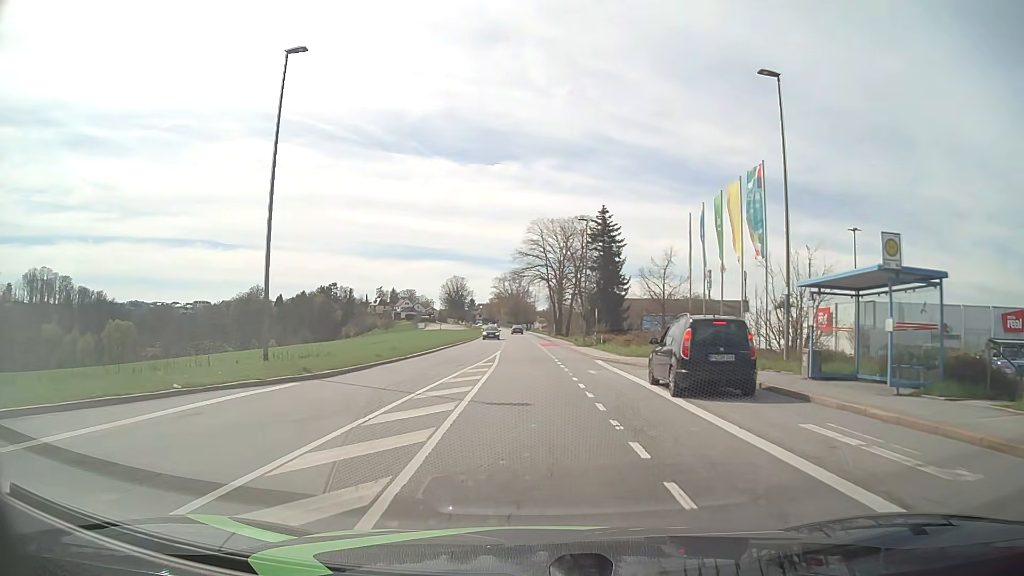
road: tertiary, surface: asphalt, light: Day
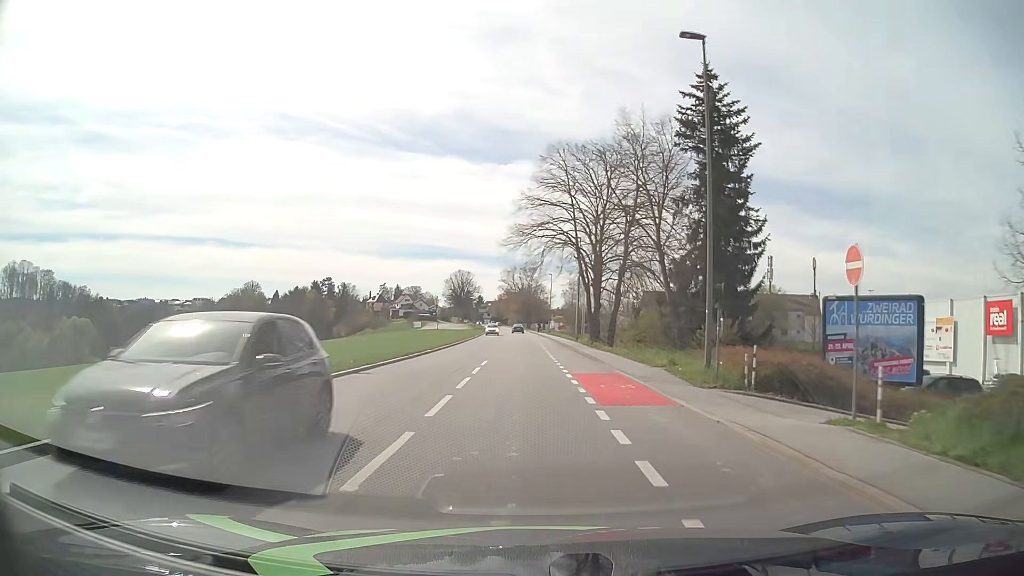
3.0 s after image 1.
(-0.4, +35.5) m; -1°
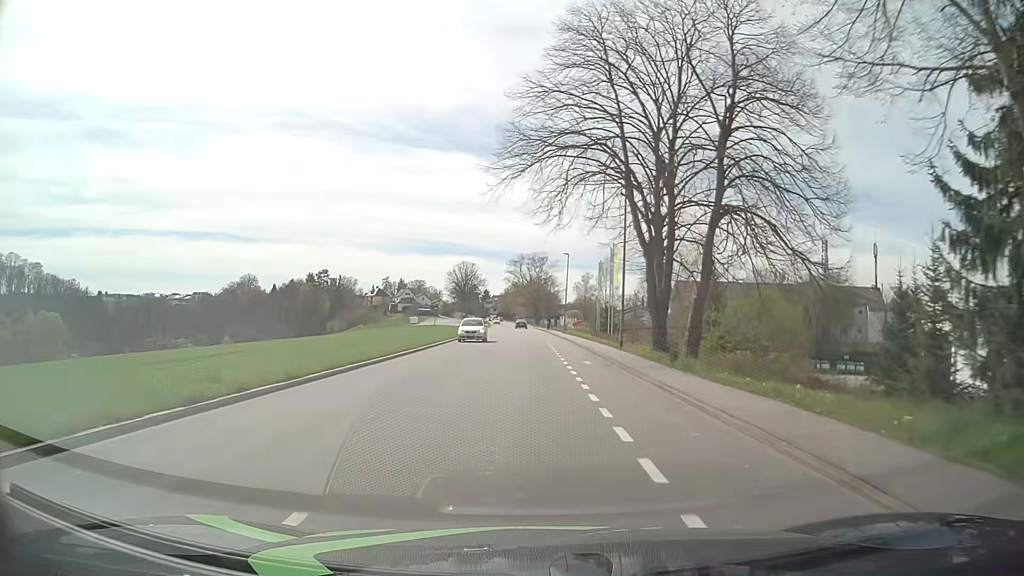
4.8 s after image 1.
(-0.2, +22.1) m; -1°
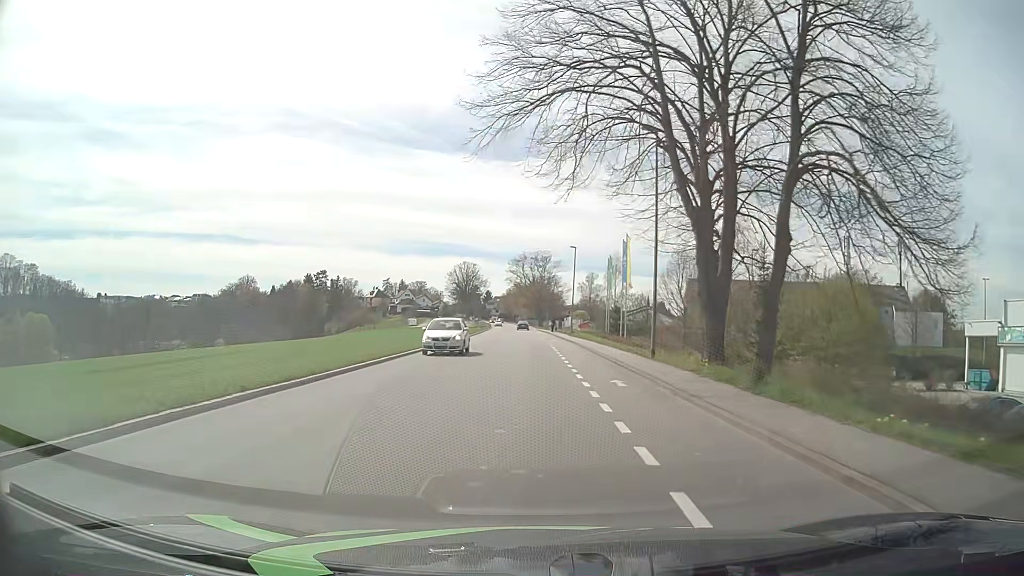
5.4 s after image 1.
(0.0, +7.4) m; 0°
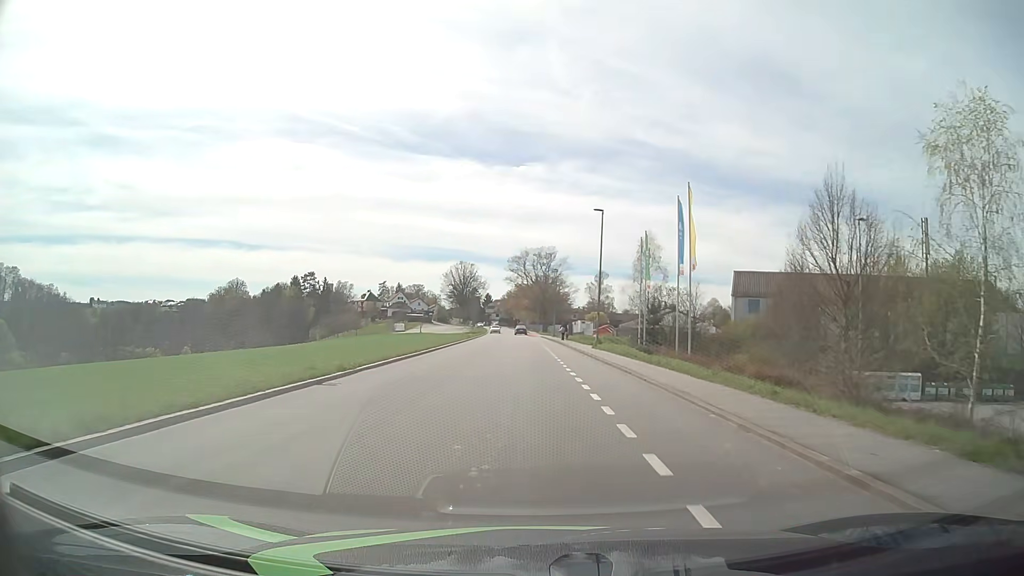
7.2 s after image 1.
(-0.1, +22.5) m; 0°
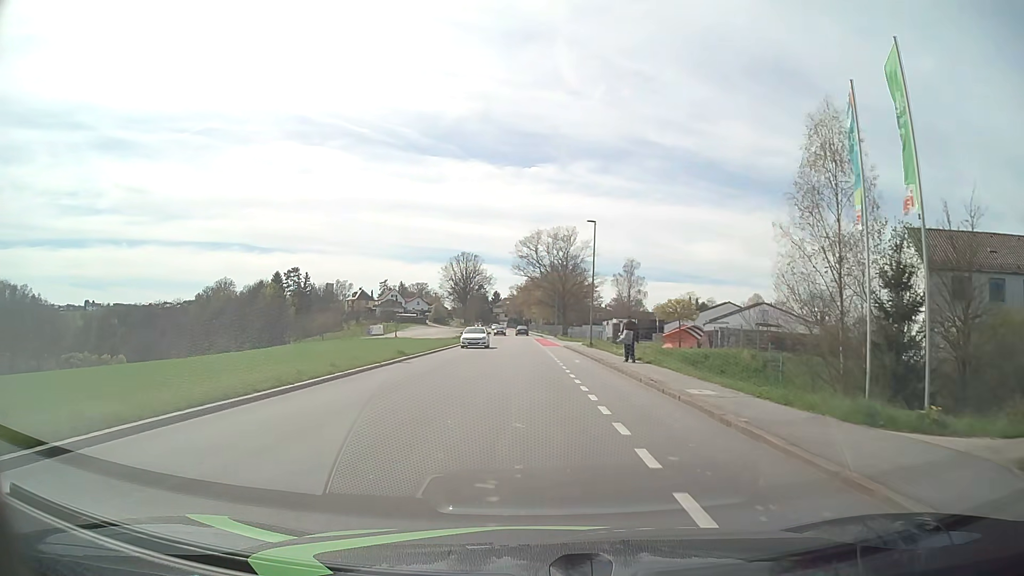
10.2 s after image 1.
(-0.3, +37.8) m; -1°
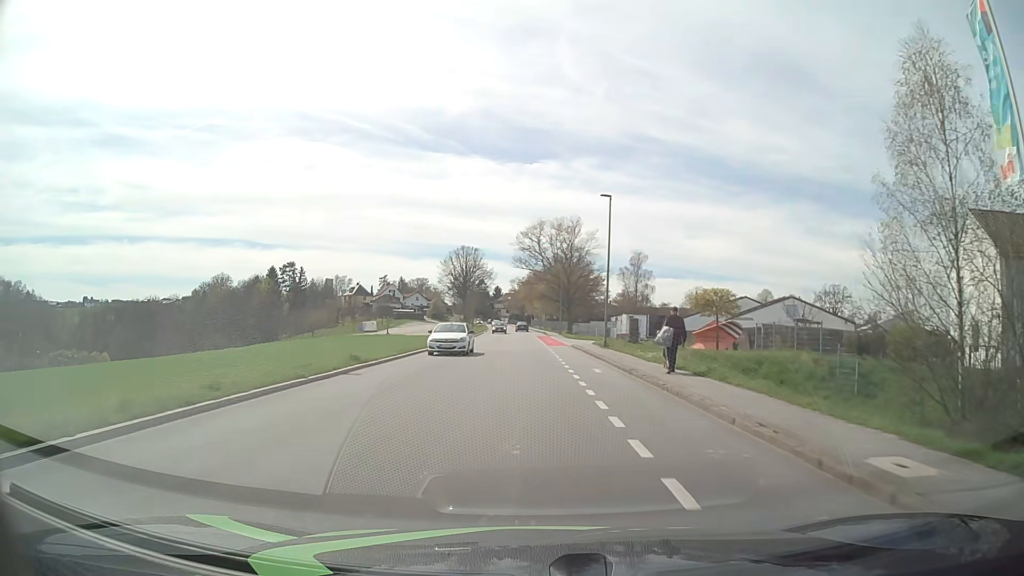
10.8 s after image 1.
(0.0, +7.6) m; 0°
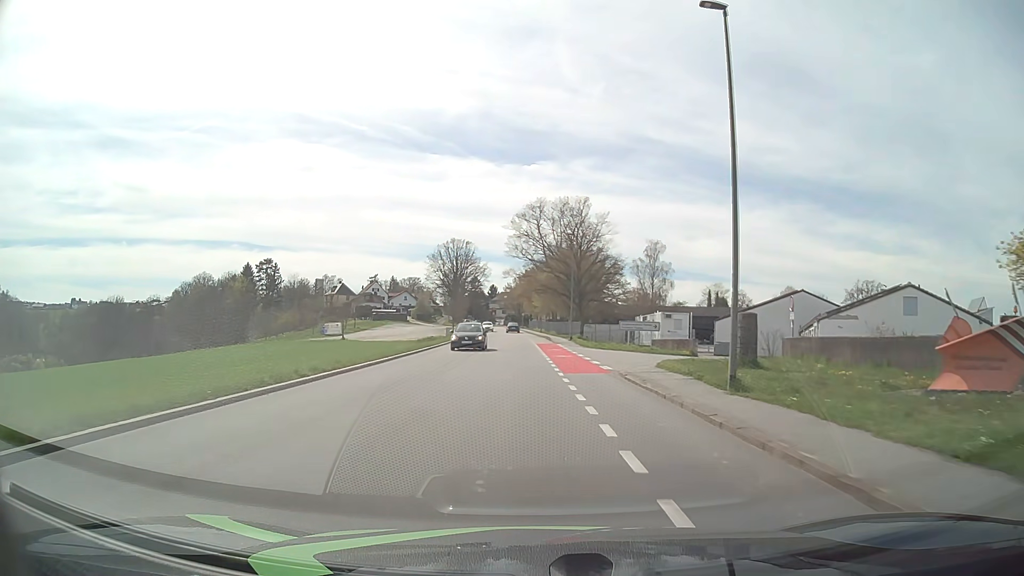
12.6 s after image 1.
(0.0, +22.8) m; 0°
(0, +10) (0, +20) (0, +30) (0, +40) (-1, +50) (-1, +60) (-1, +70) (-2, +80) (-2, +90) (-3, +100) m
